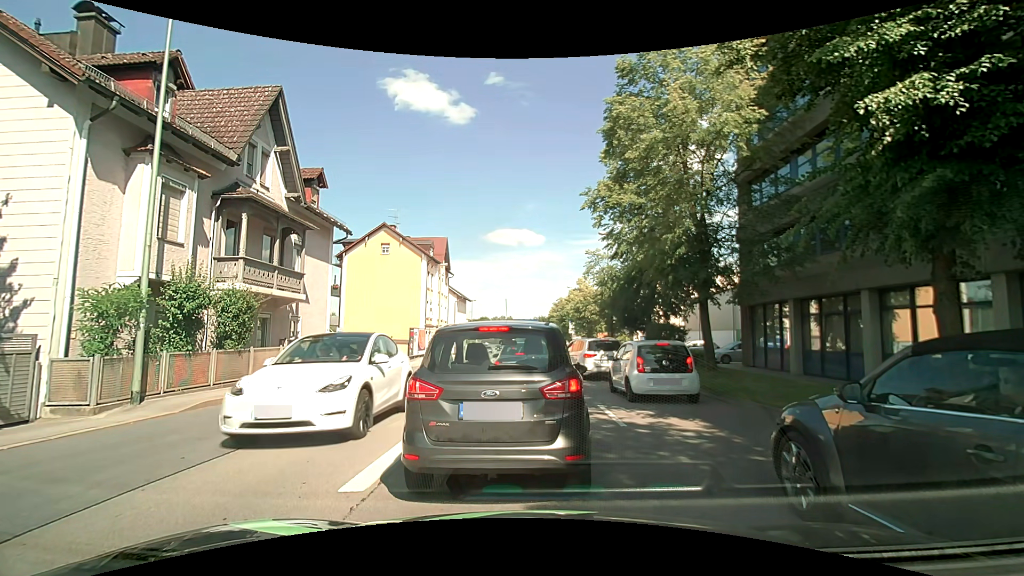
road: primary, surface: asphalt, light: Day
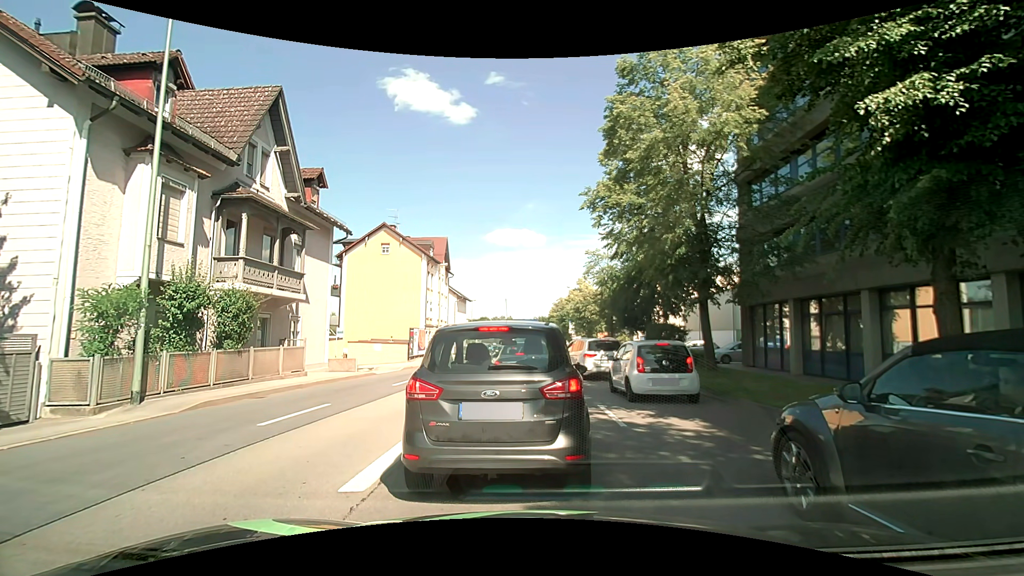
(0.0, 0.0) m; 0°
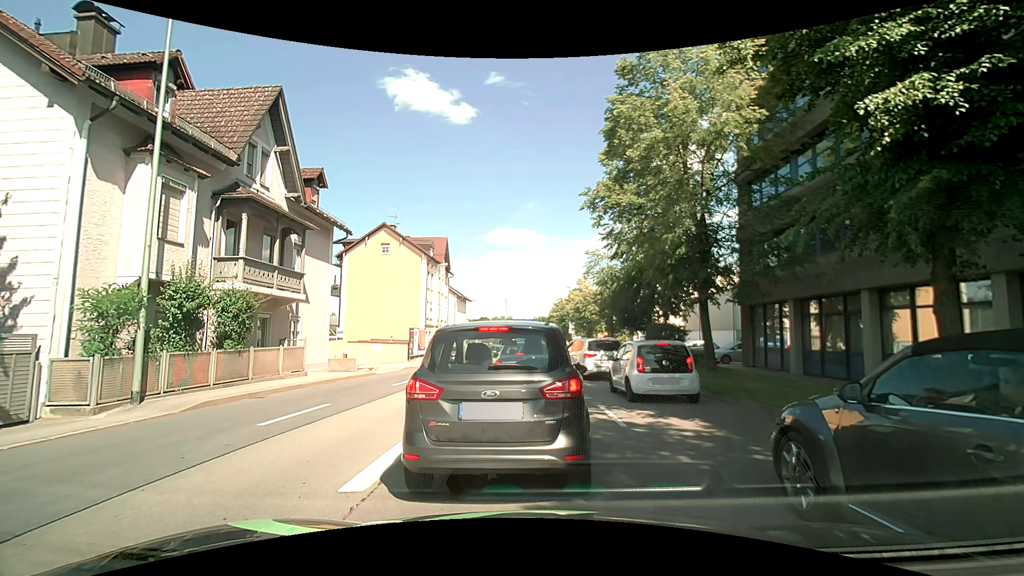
(0.0, 0.0) m; 0°
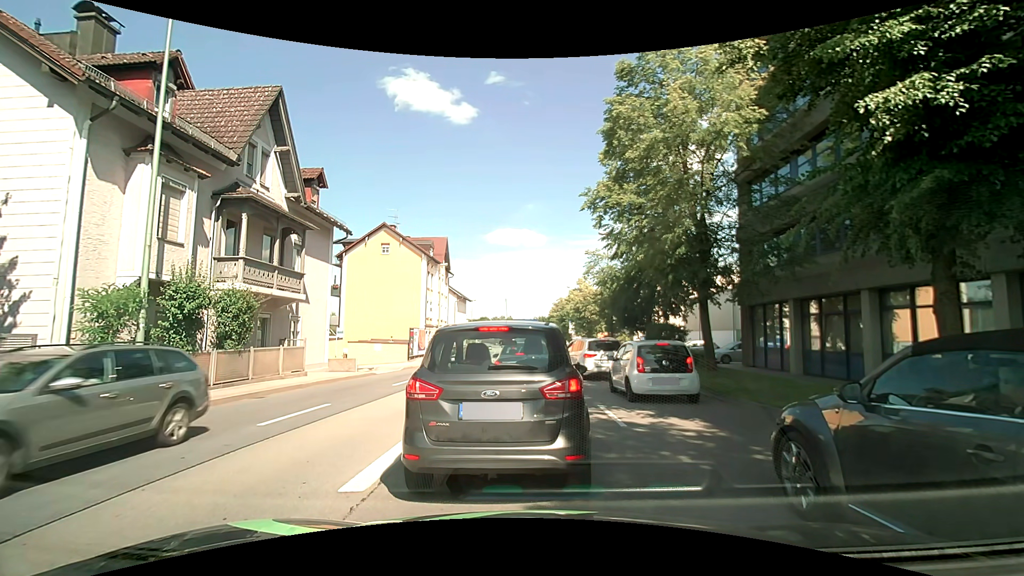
(0.0, 0.0) m; 0°
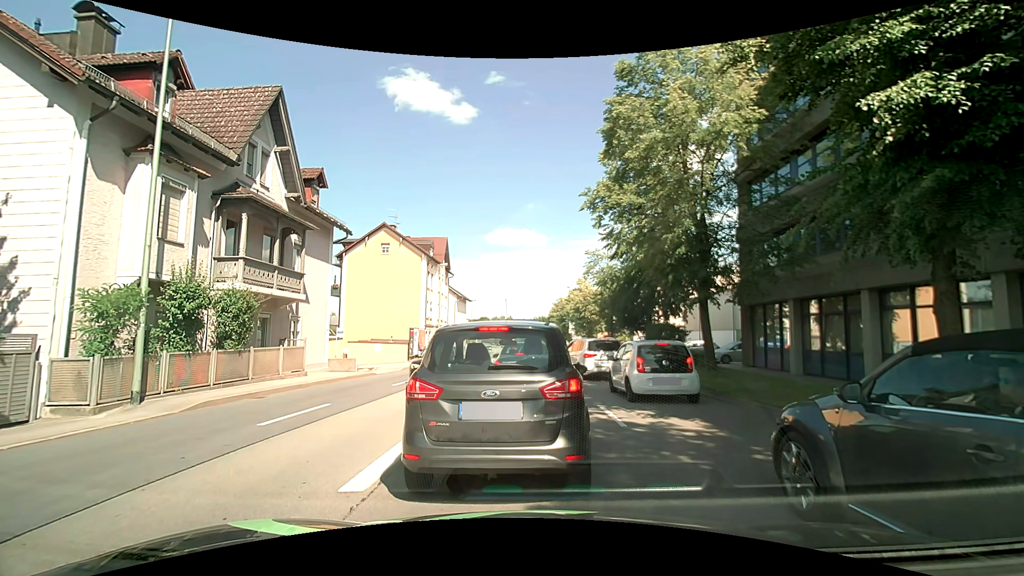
(0.0, 0.0) m; 0°
